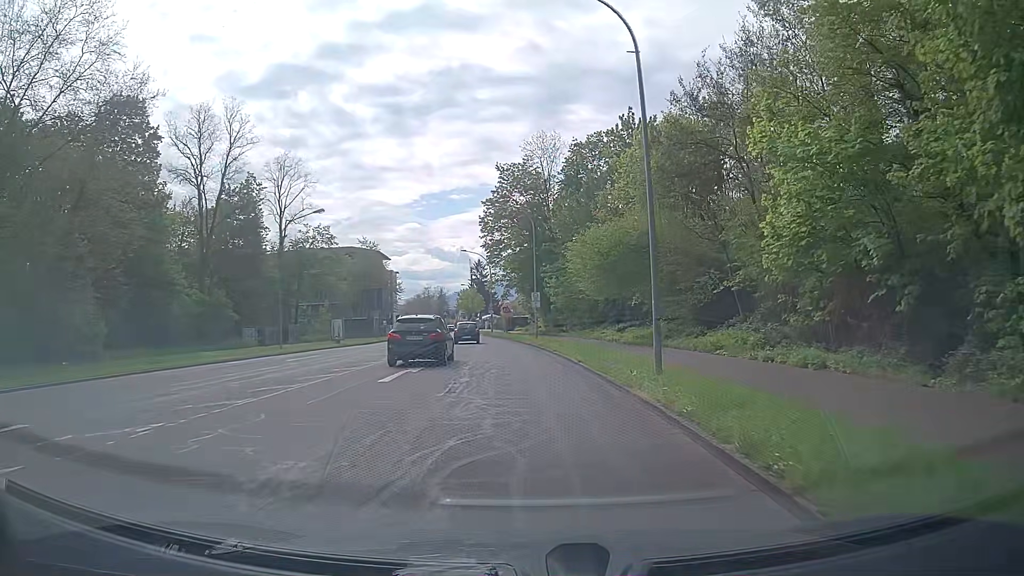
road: secondary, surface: asphalt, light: Day
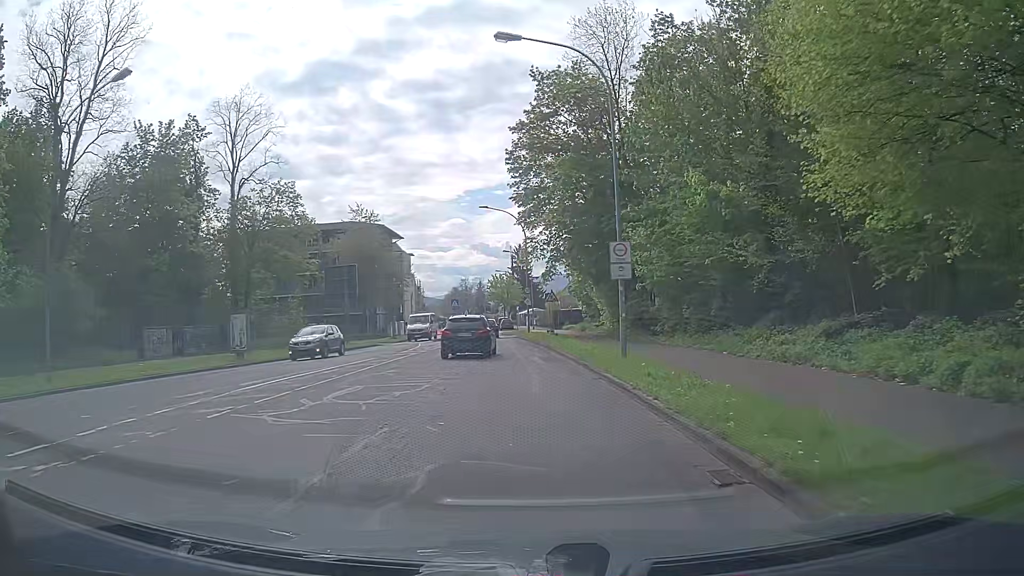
(-0.4, +27.9) m; -3°
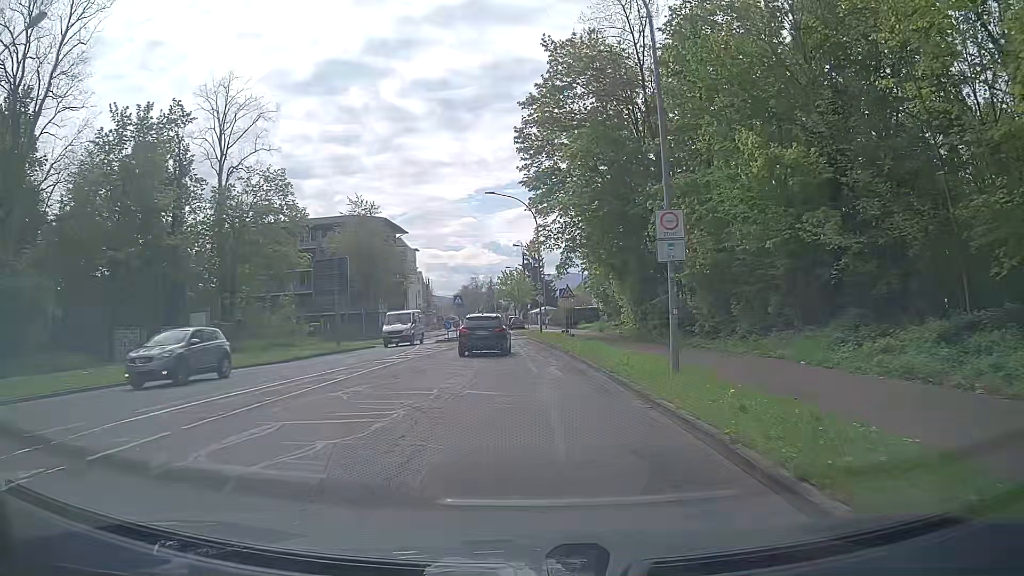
(0.0, +5.4) m; -1°
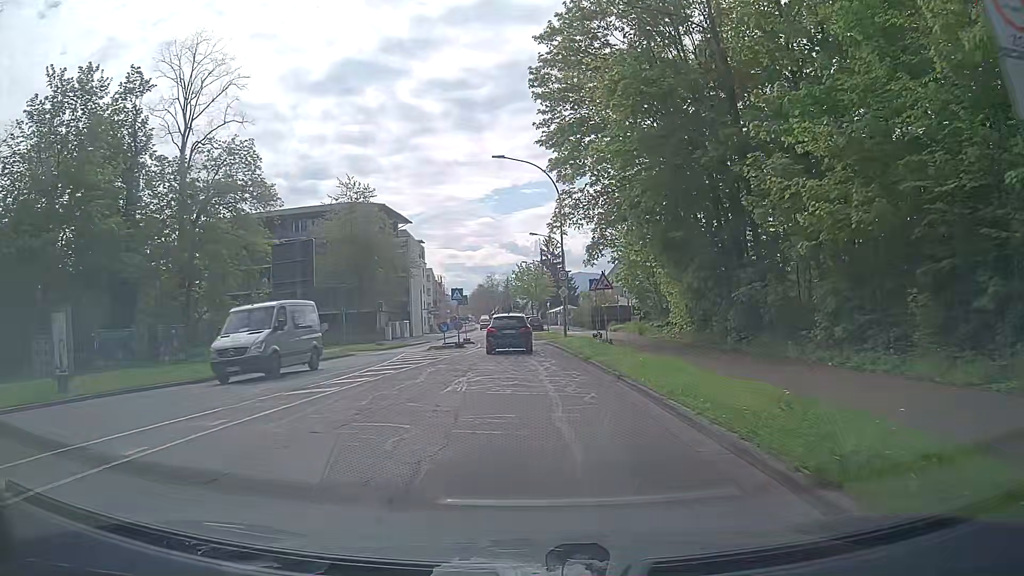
(-0.2, +10.4) m; -1°
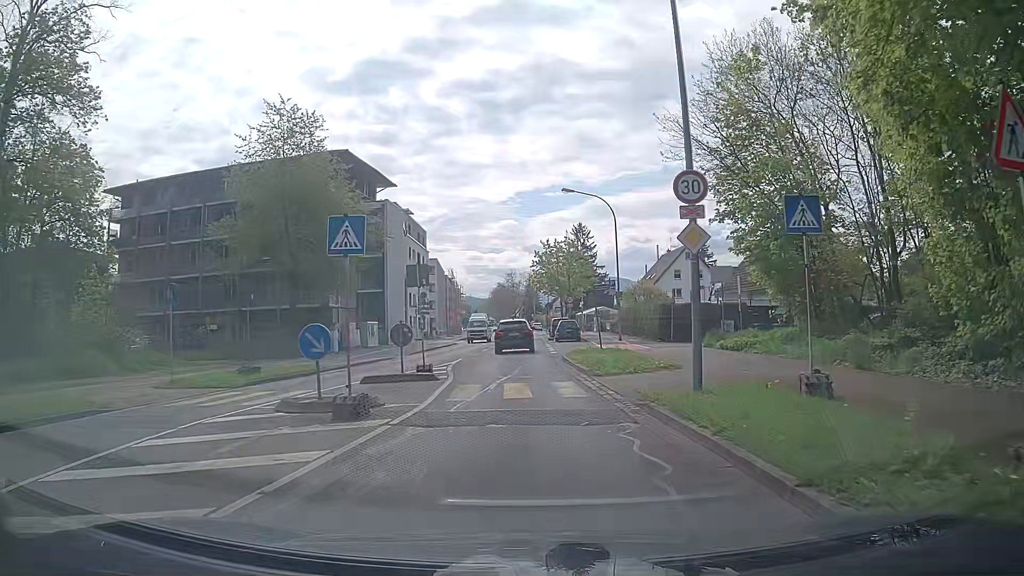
(-0.8, +23.9) m; -3°
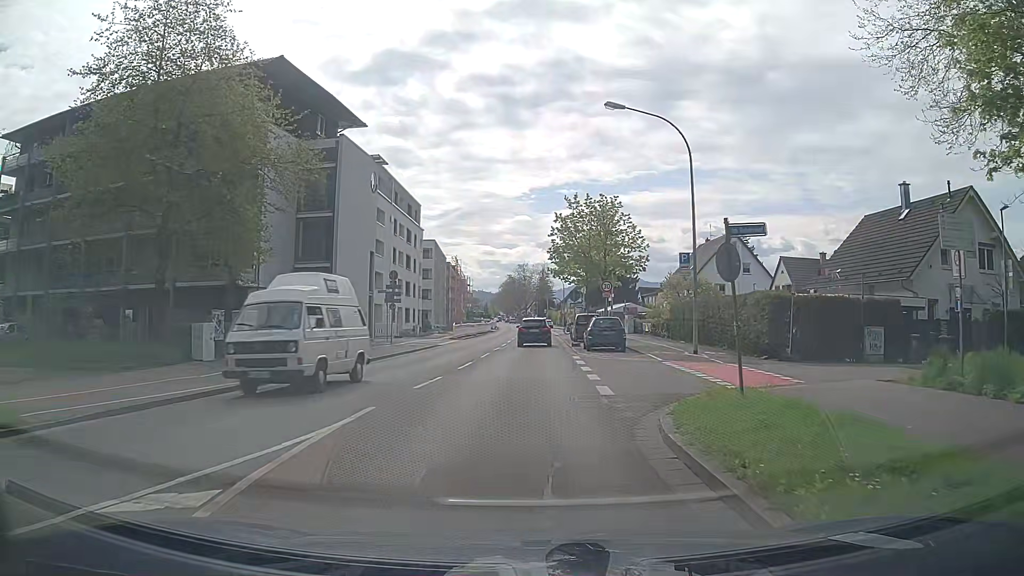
(-0.1, +17.2) m; -1°
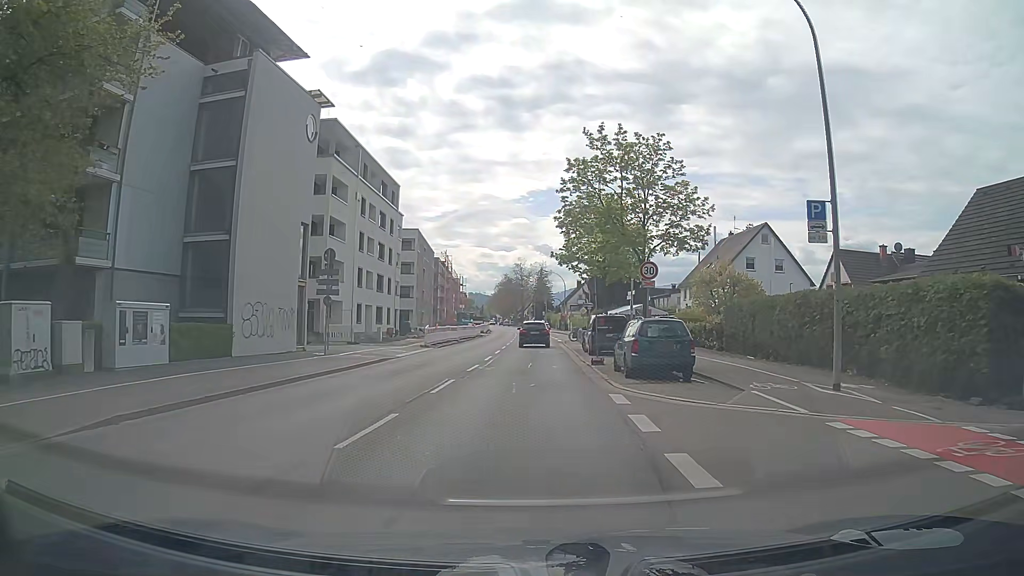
(+0.1, +12.6) m; 0°
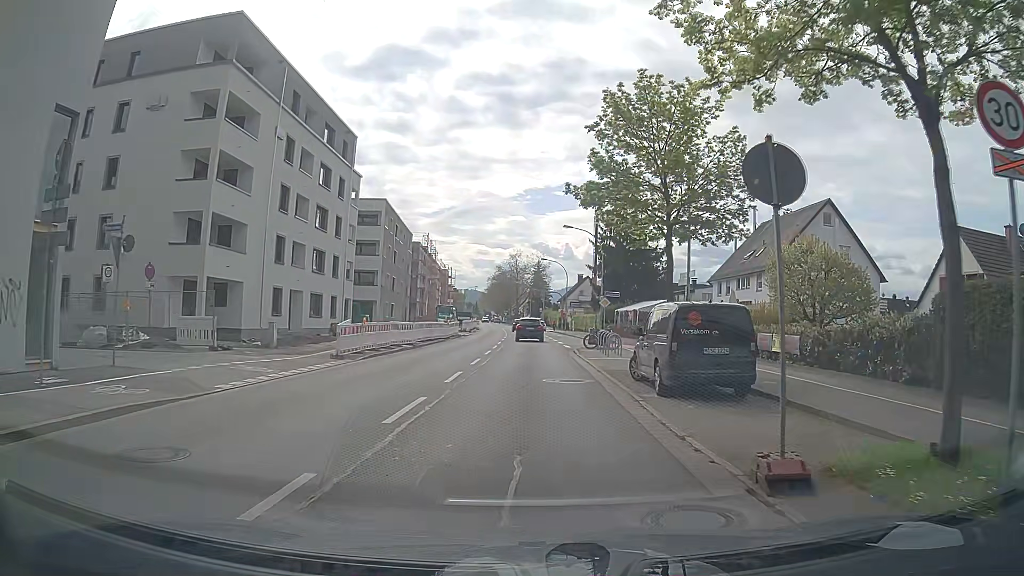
(+0.2, +17.3) m; +1°
